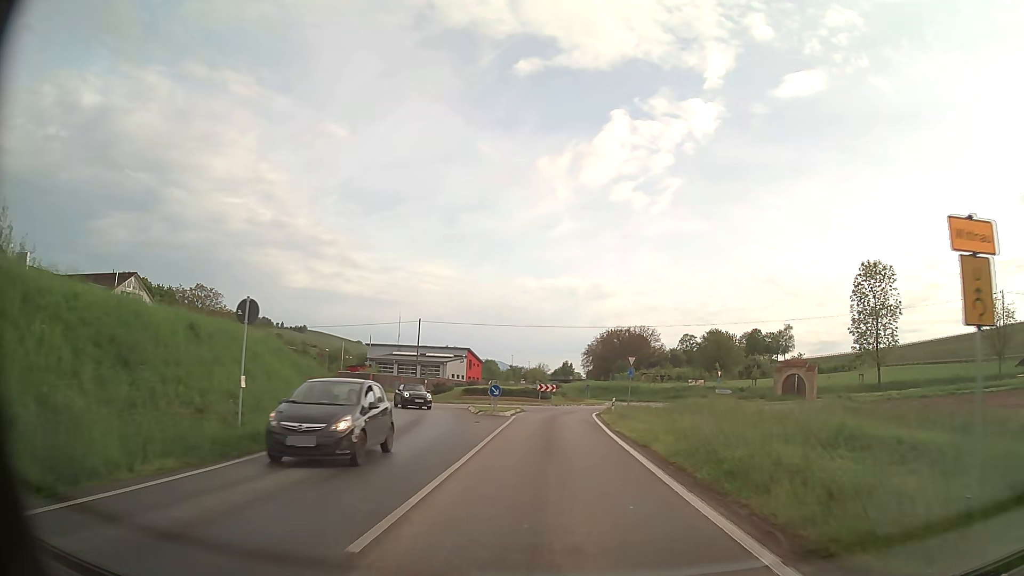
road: primary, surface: asphalt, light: Day
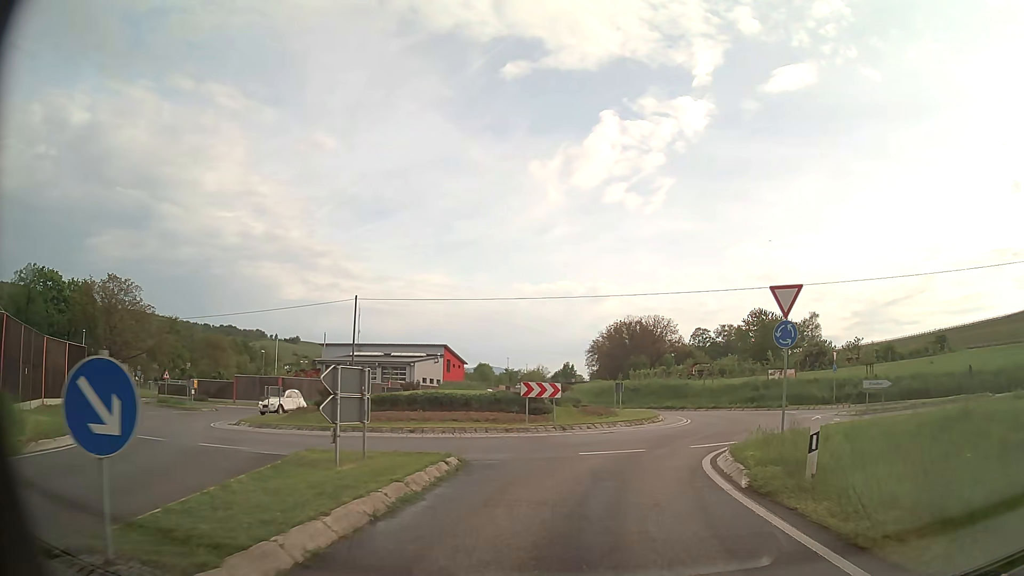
(0.0, +28.1) m; +1°
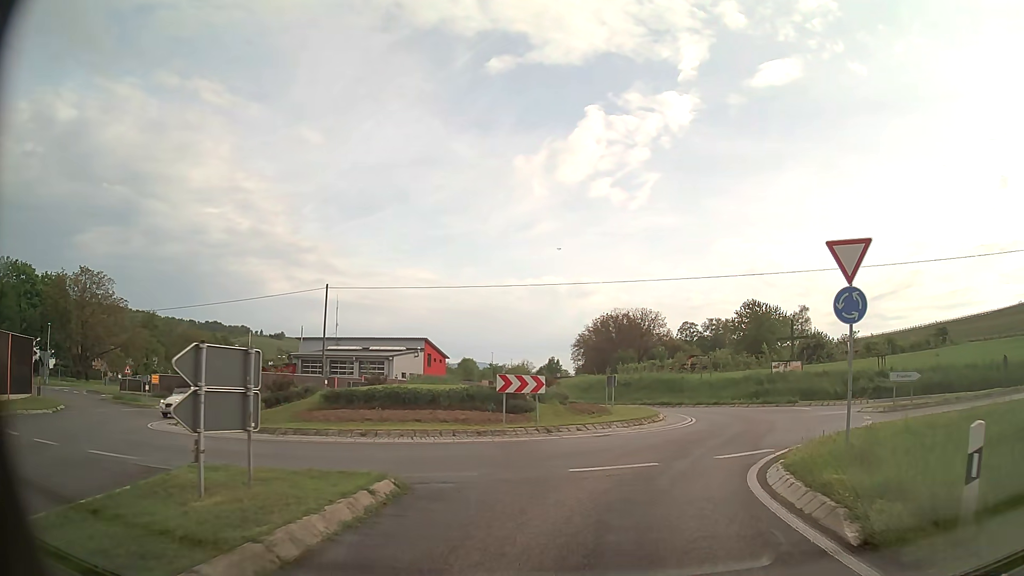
(0.0, +3.9) m; +1°
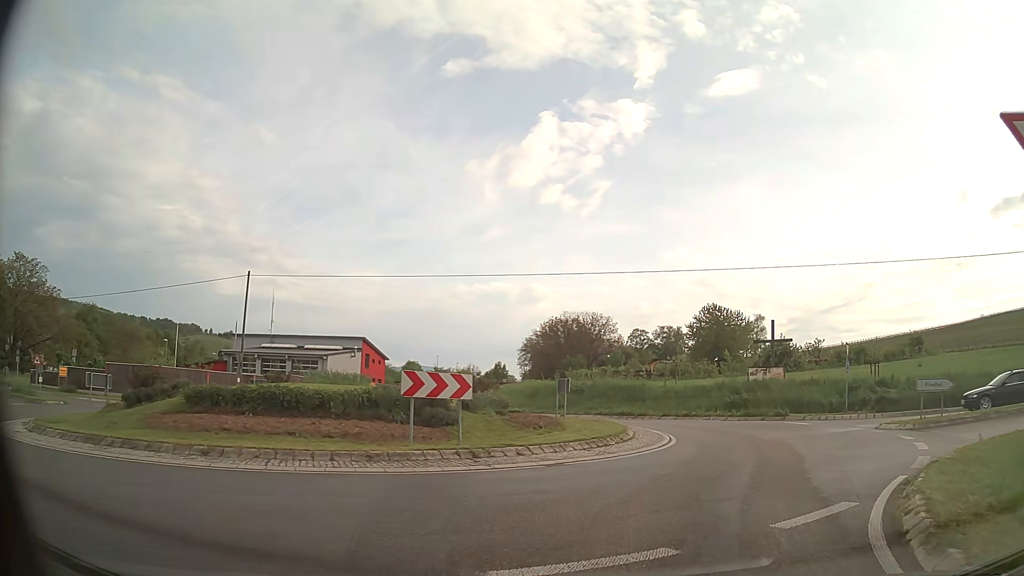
(+0.2, +5.9) m; +5°
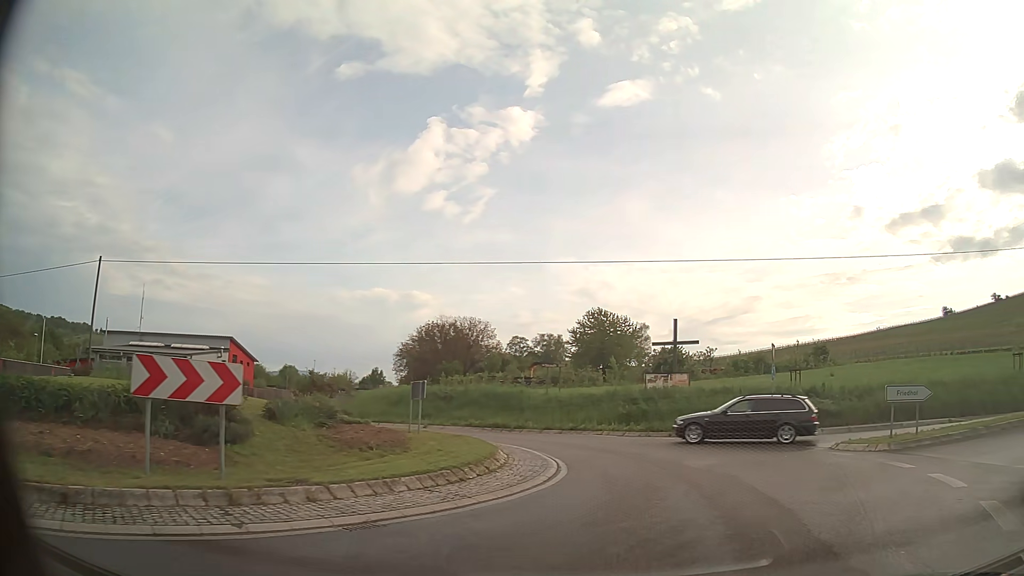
(+0.5, +5.7) m; +10°
